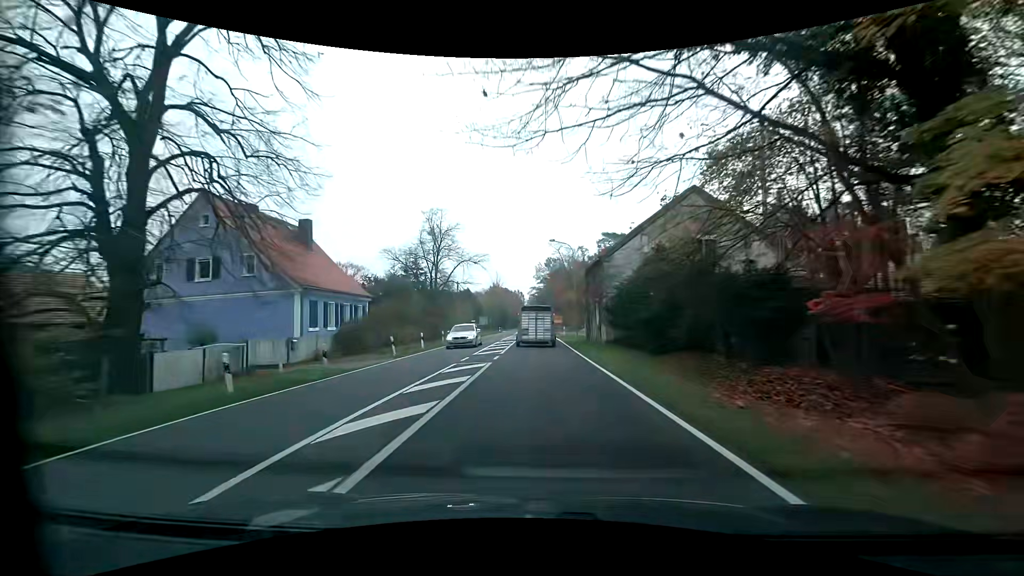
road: primary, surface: asphalt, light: Day
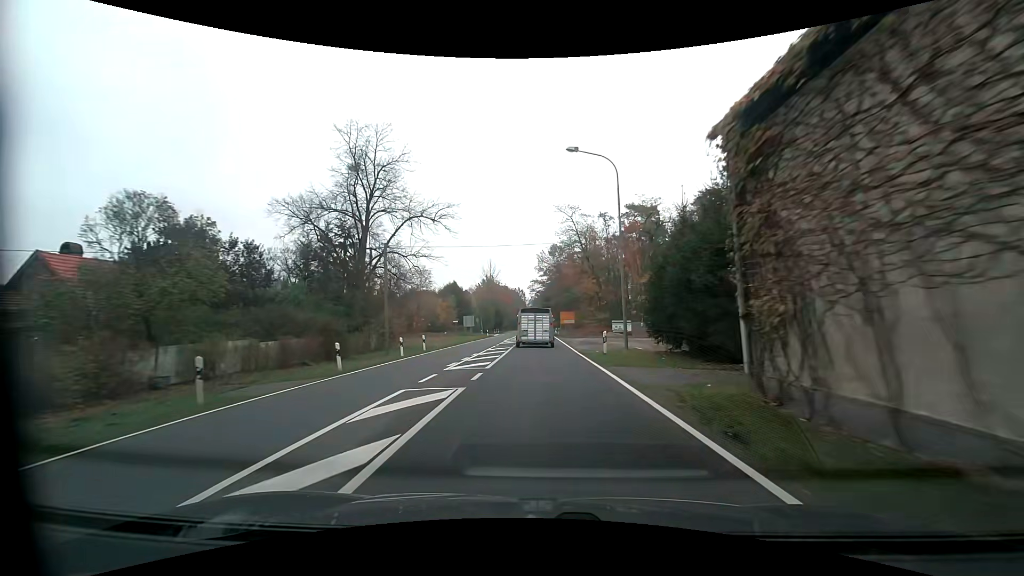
(-0.1, +27.9) m; 0°
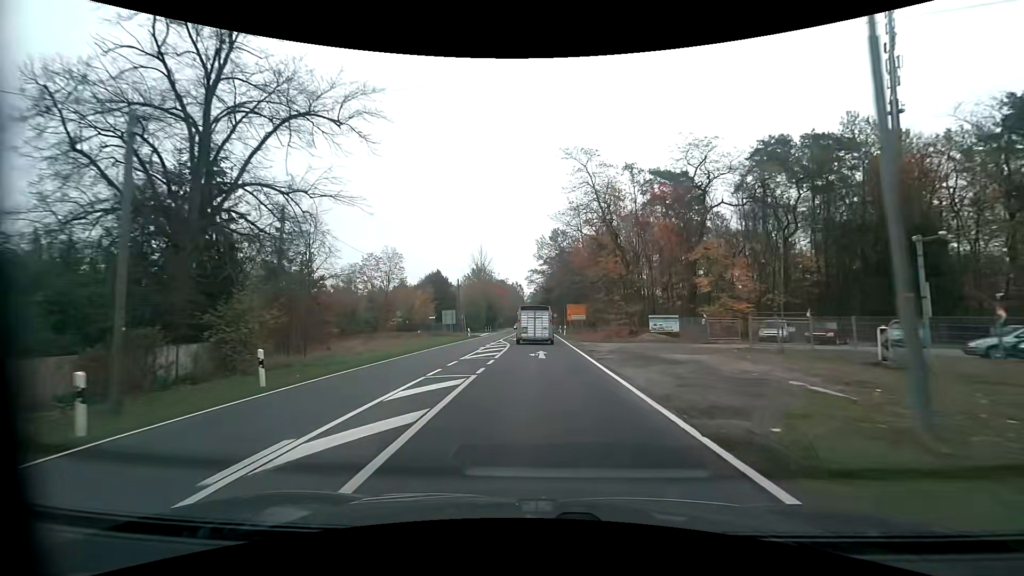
(0.0, +18.5) m; 0°
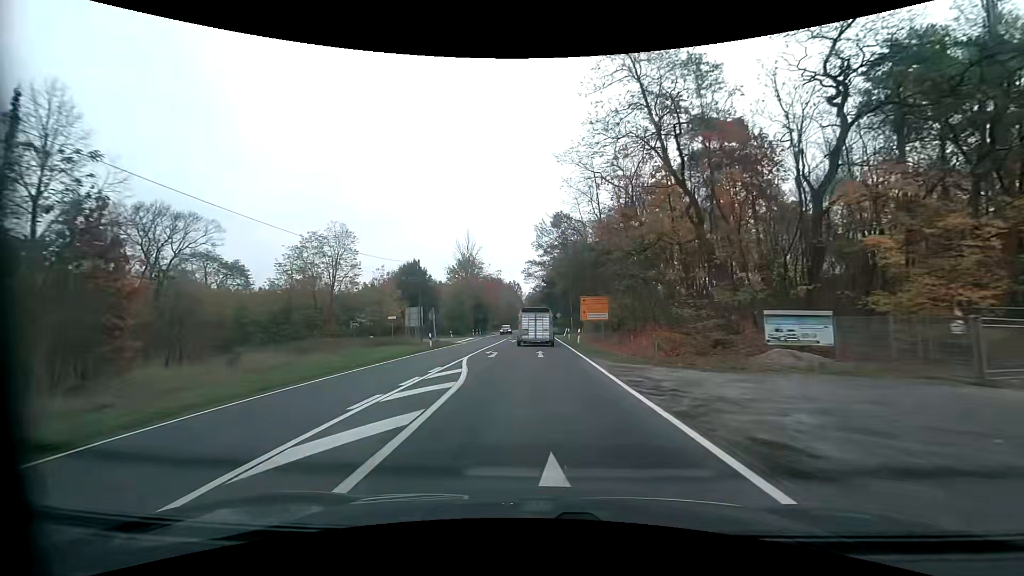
(0.0, +18.6) m; 0°
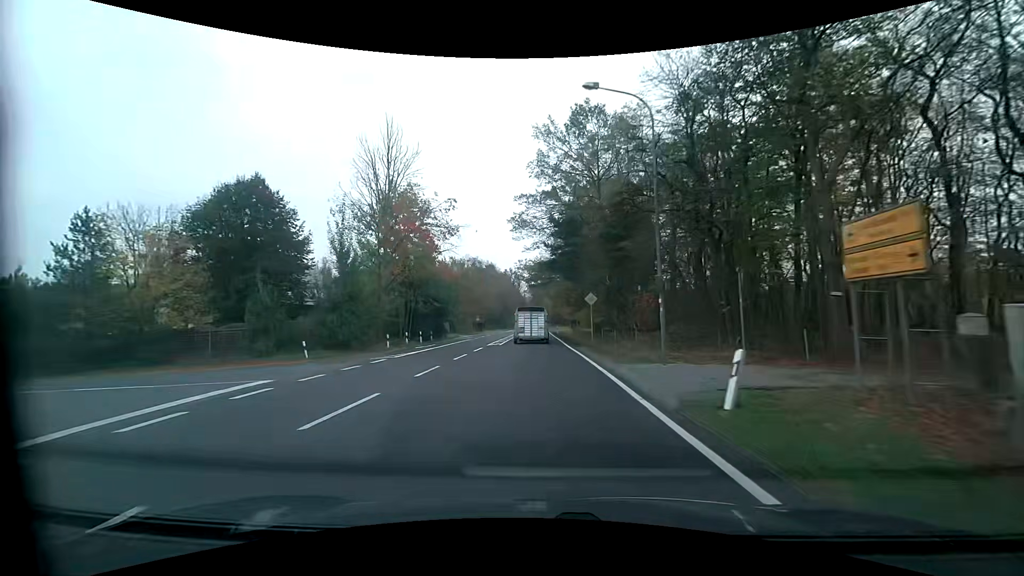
(+0.1, +46.7) m; 0°
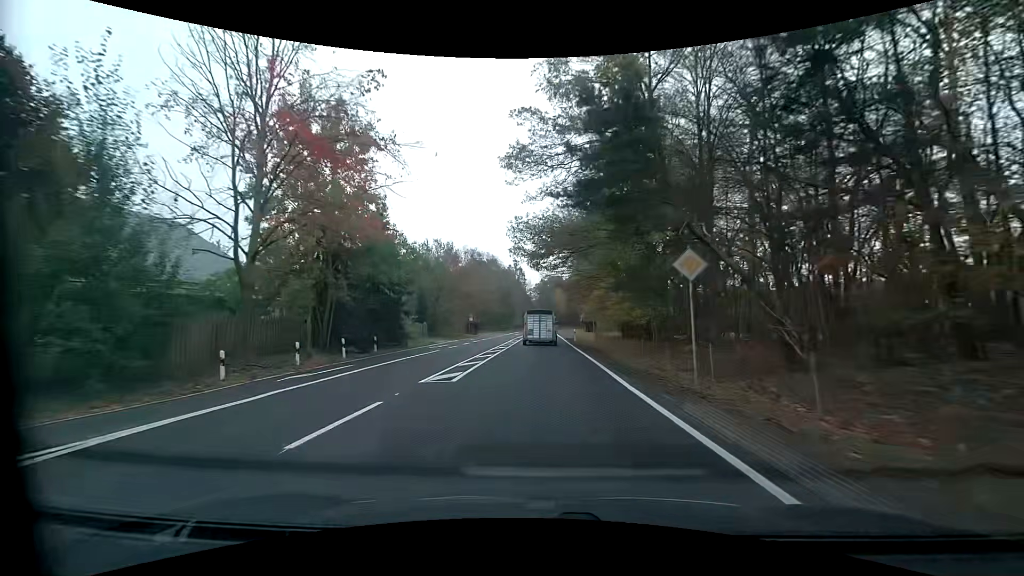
(-0.3, +19.0) m; -1°
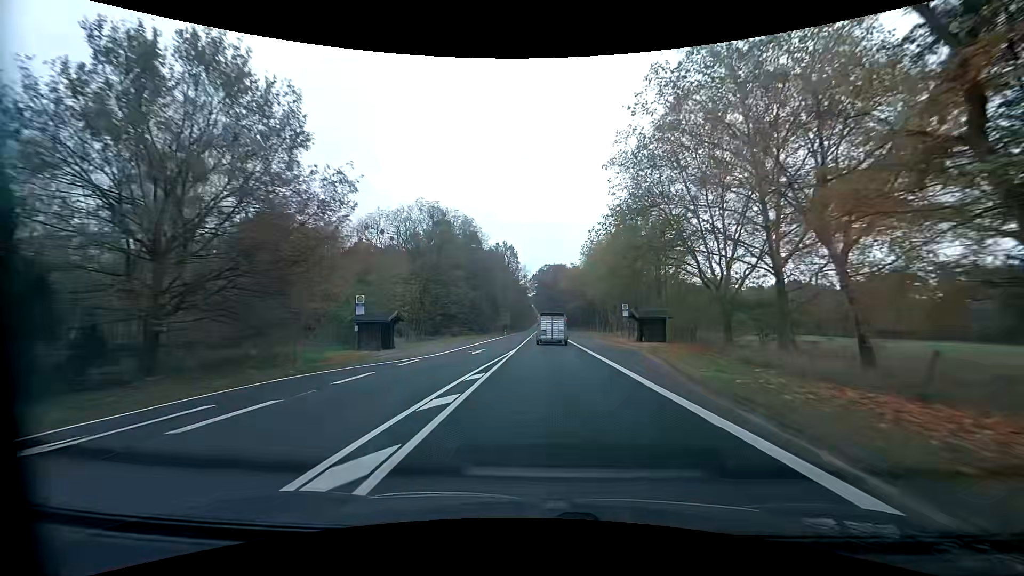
(0.0, +49.9) m; 0°
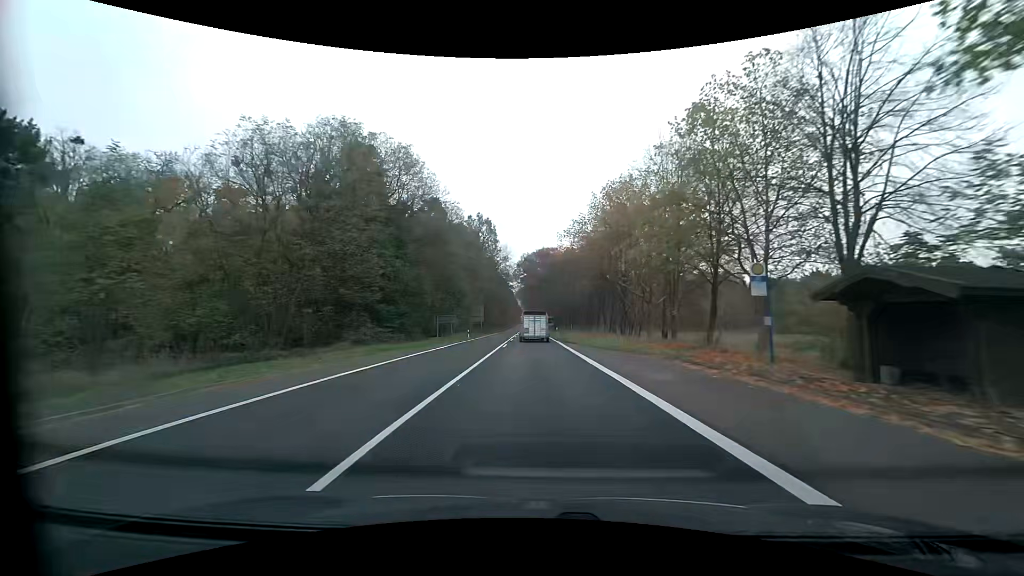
(+0.6, +31.7) m; +2°
(0, +10) (0, +20) (-1, +30) (-1, +40) (-1, +50) (-1, +60) (-1, +70) (-2, +80) (-2, +90) (-2, +100) m
